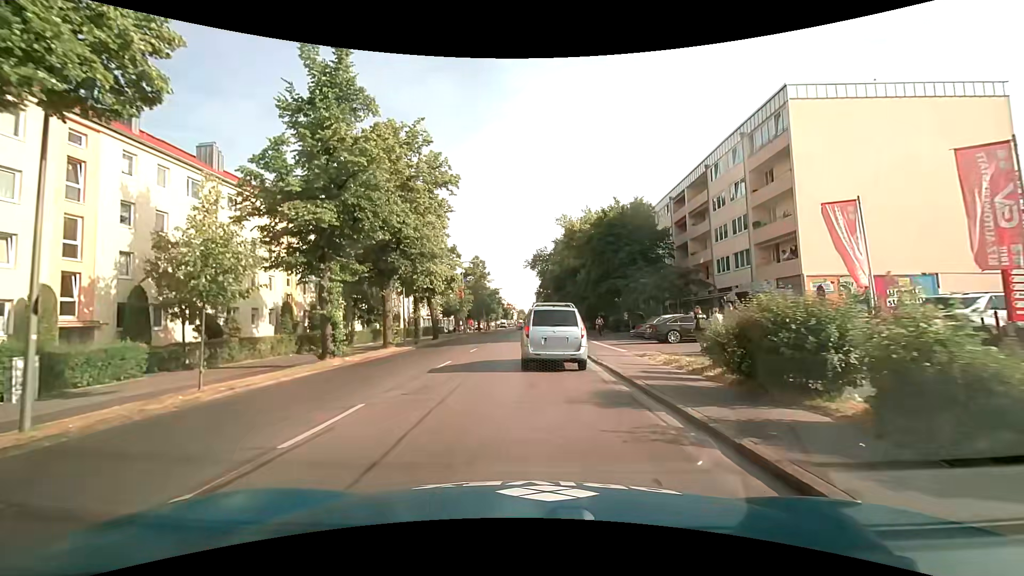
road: secondary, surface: asphalt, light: Day
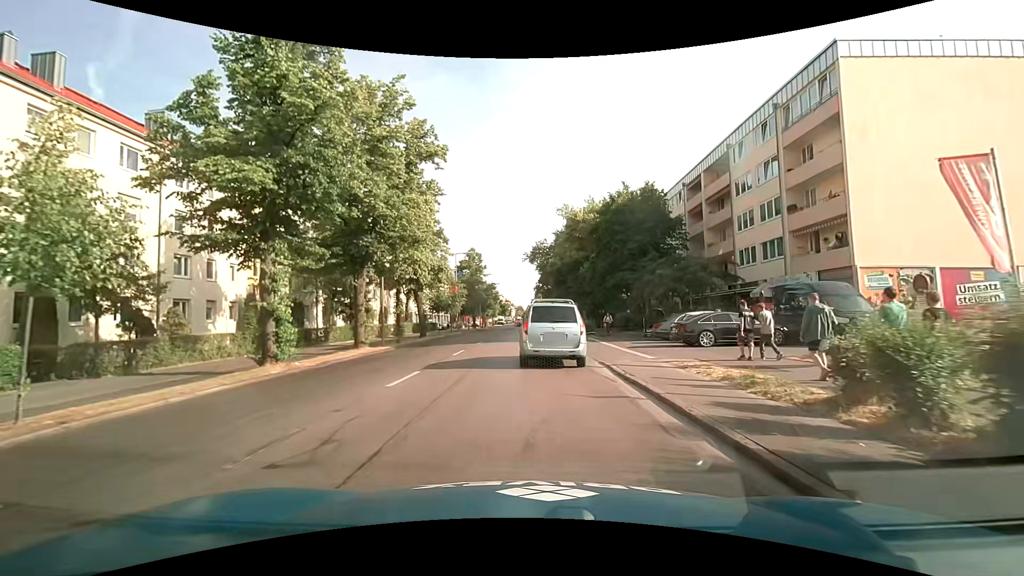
(0.0, +5.0) m; 0°
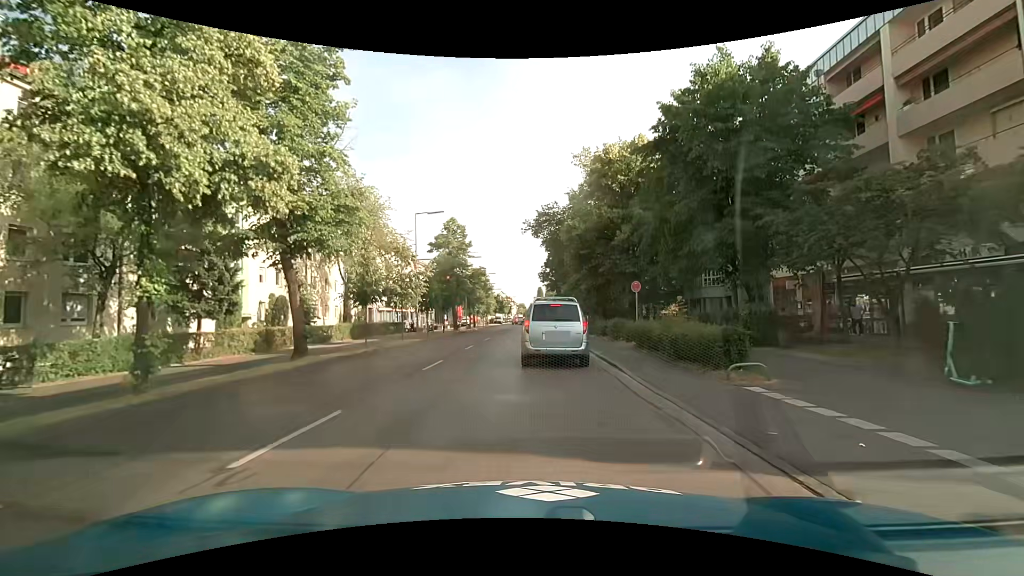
(0.0, +23.7) m; -1°
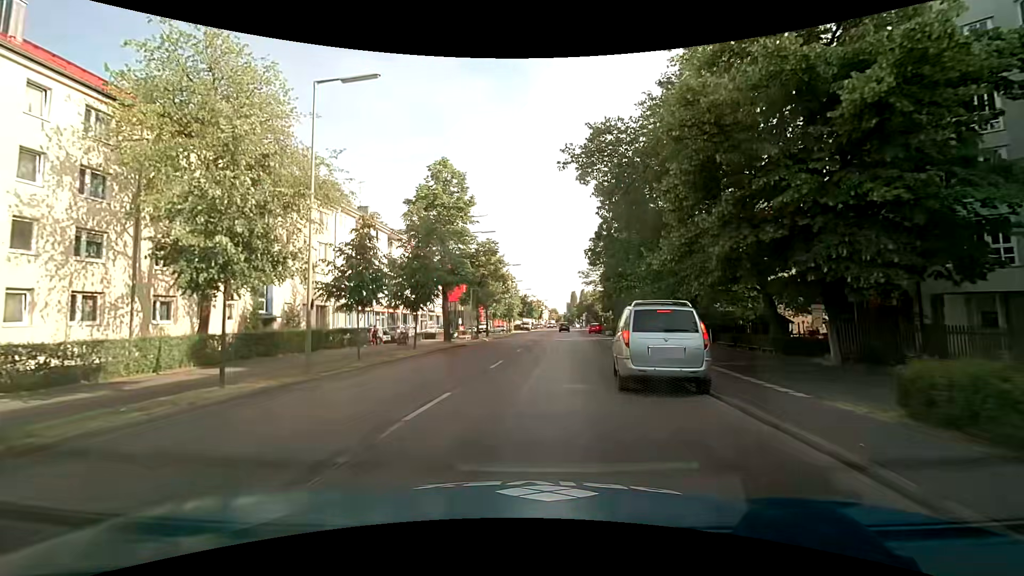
(0.0, +24.0) m; -3°
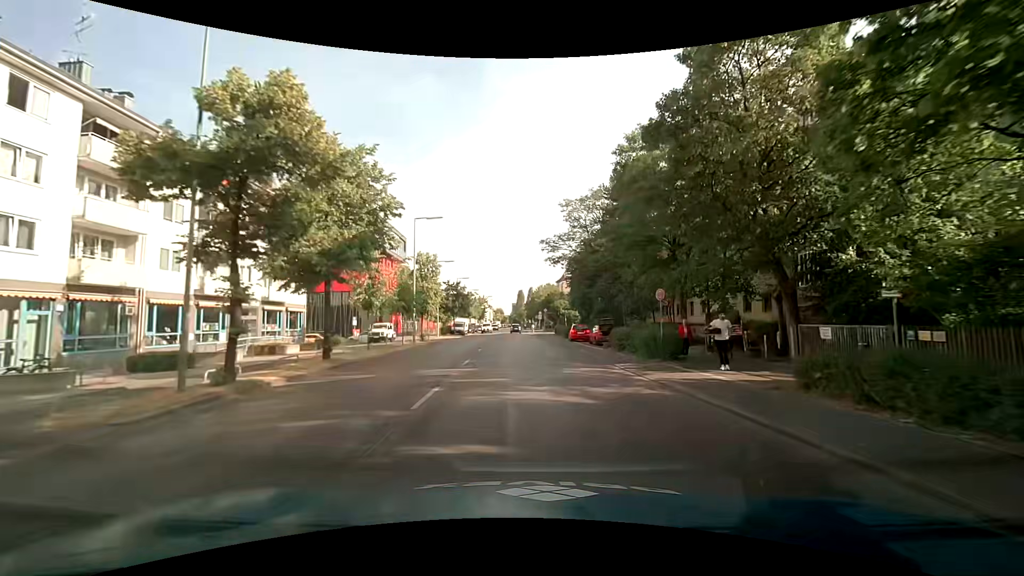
(+1.6, +34.0) m; +6°
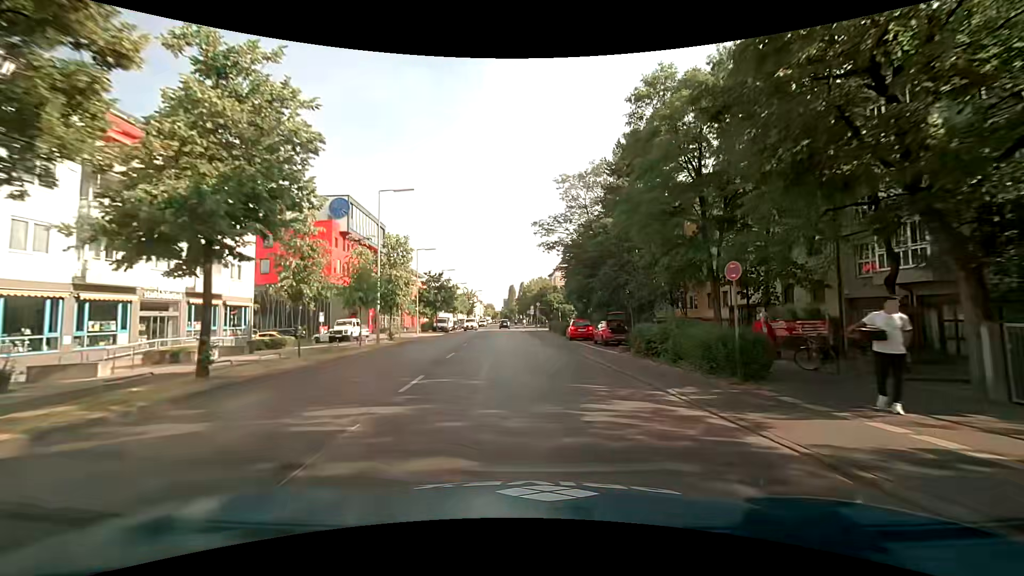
(+0.1, +7.4) m; +1°
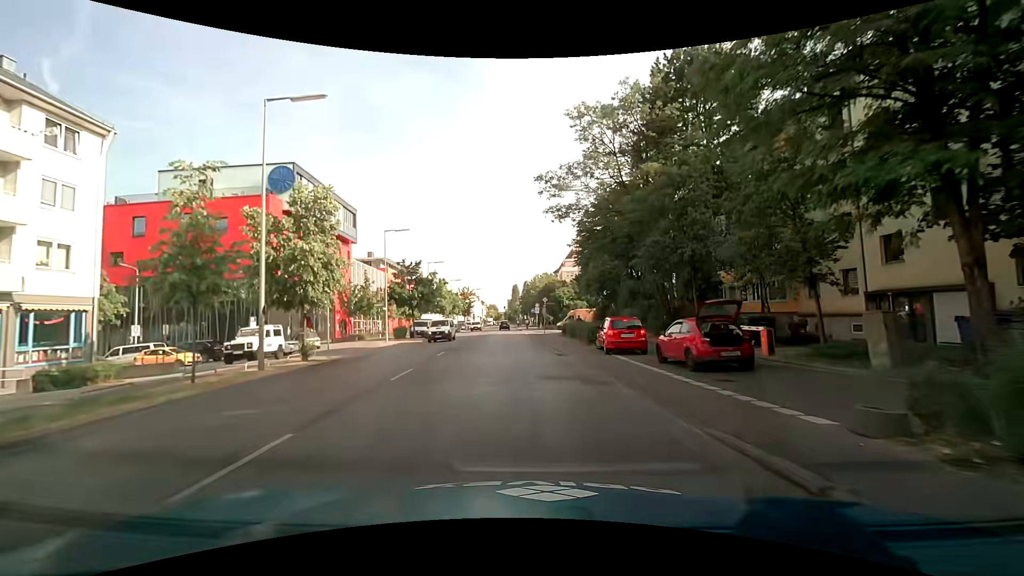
(+0.1, +14.8) m; -1°
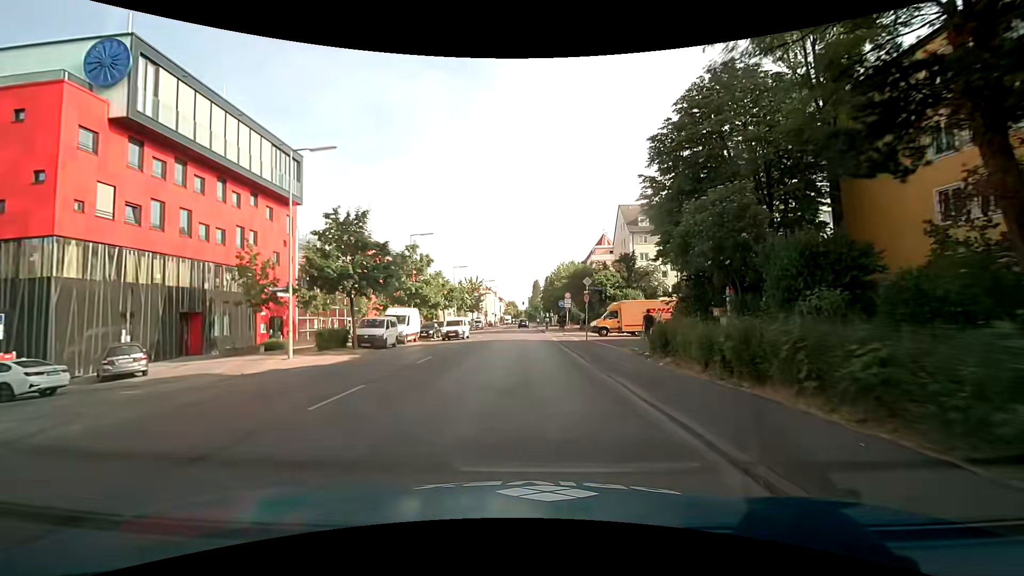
(-0.3, +22.2) m; -2°
(0, +10) (0, +20) (0, +30) (0, +40) (0, +50) (-1, +60) (-1, +70) (-1, +80) (-1, +90) (-1, +100) m
